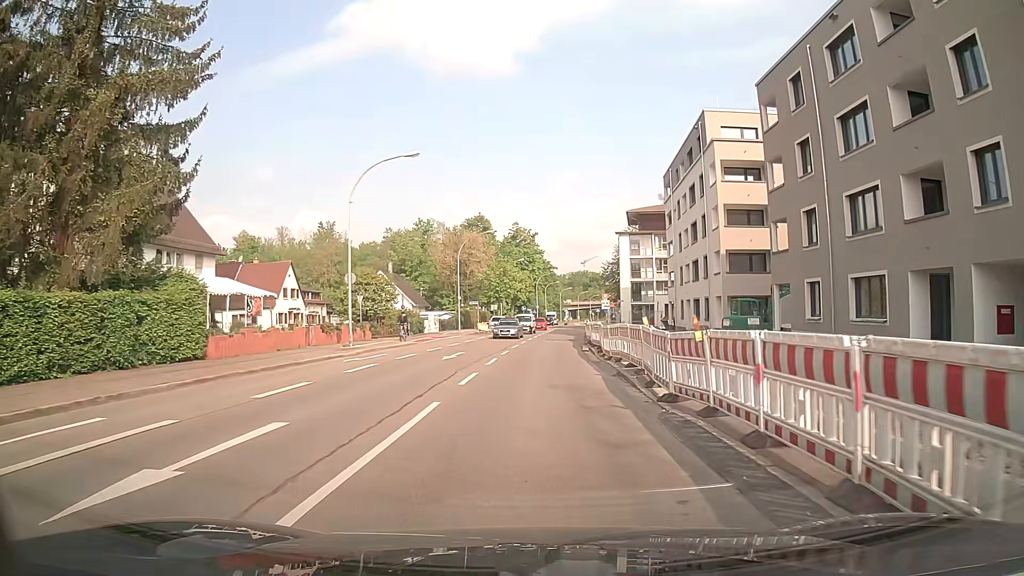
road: secondary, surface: asphalt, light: Day
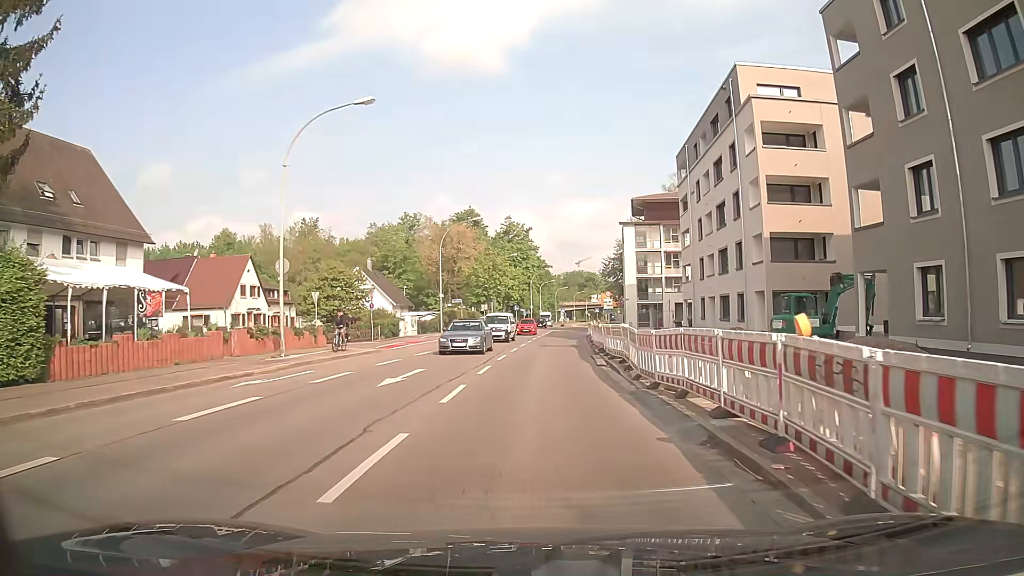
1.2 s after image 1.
(0.0, +9.0) m; +1°
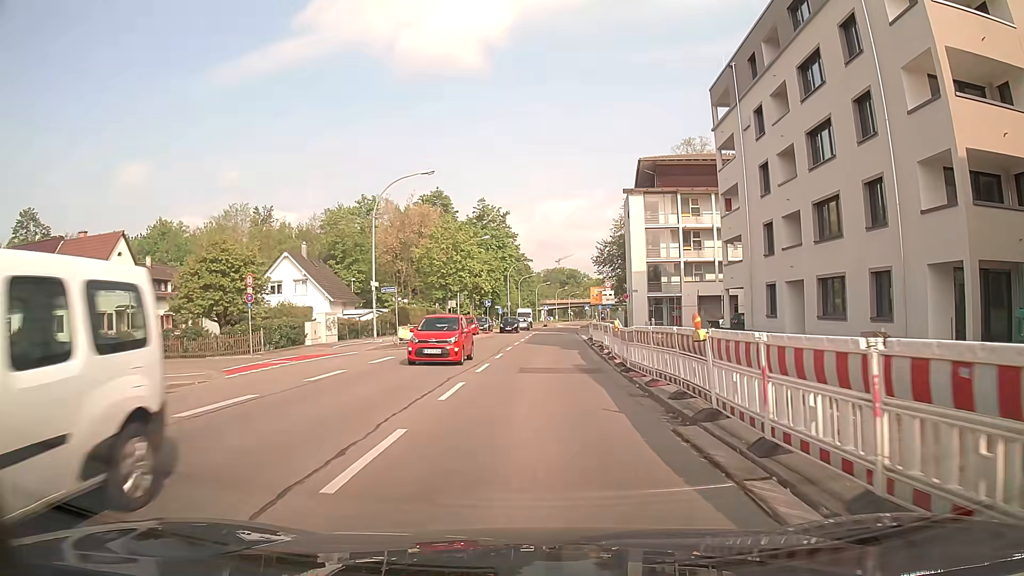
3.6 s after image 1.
(+0.1, +18.0) m; +1°
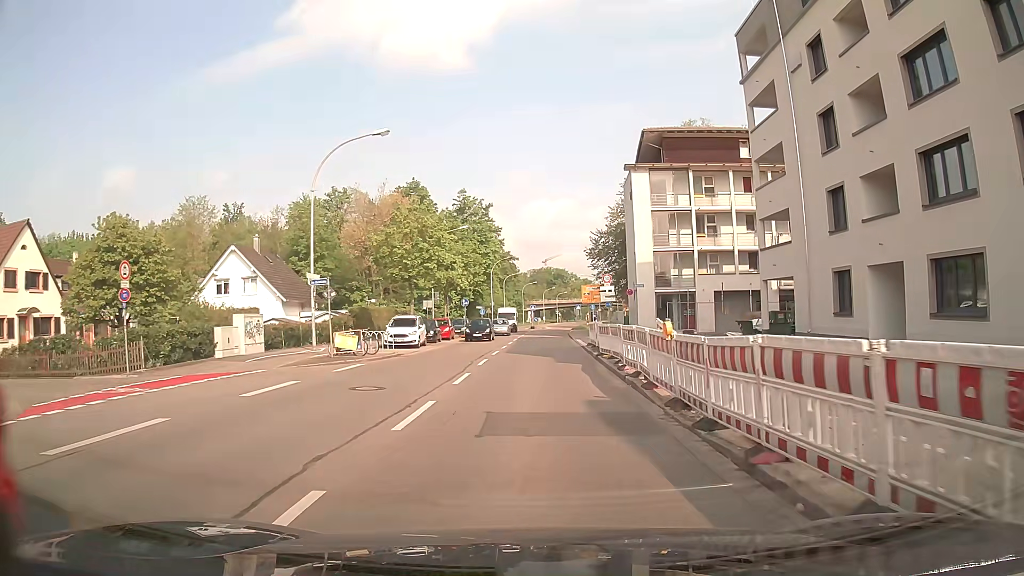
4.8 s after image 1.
(+0.1, +9.0) m; +1°
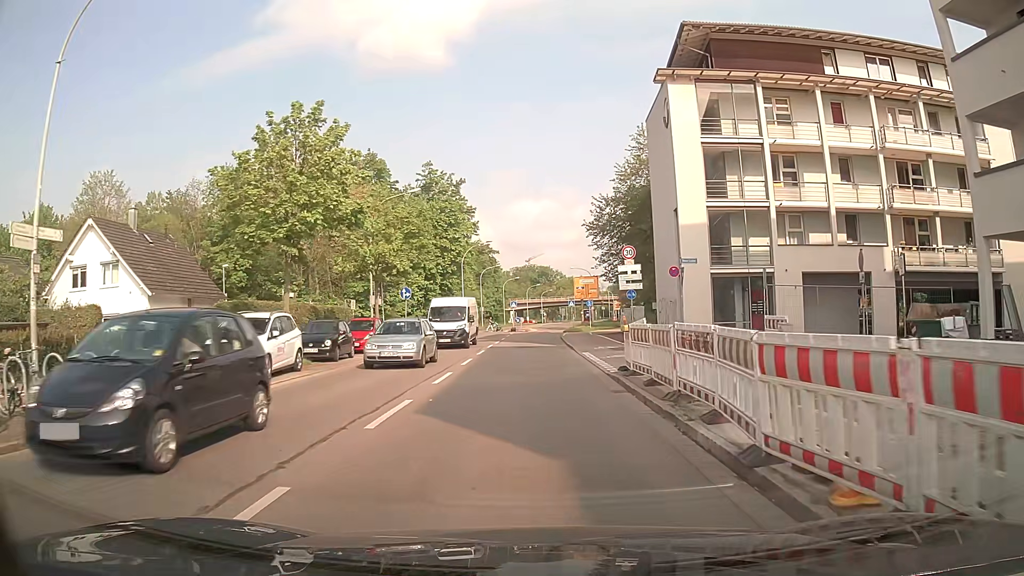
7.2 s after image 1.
(+0.5, +18.0) m; +1°
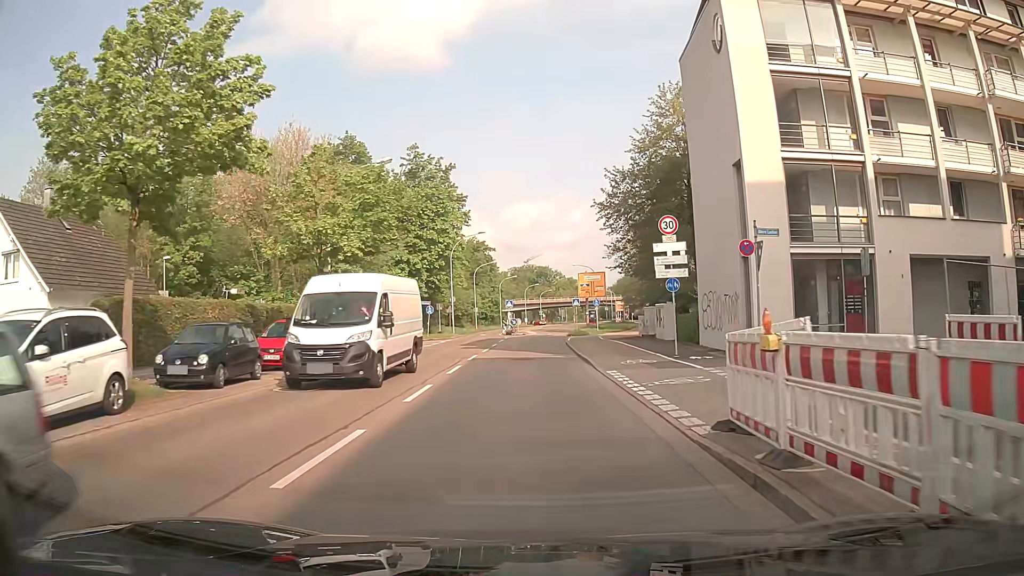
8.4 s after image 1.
(+0.1, +9.0) m; +1°
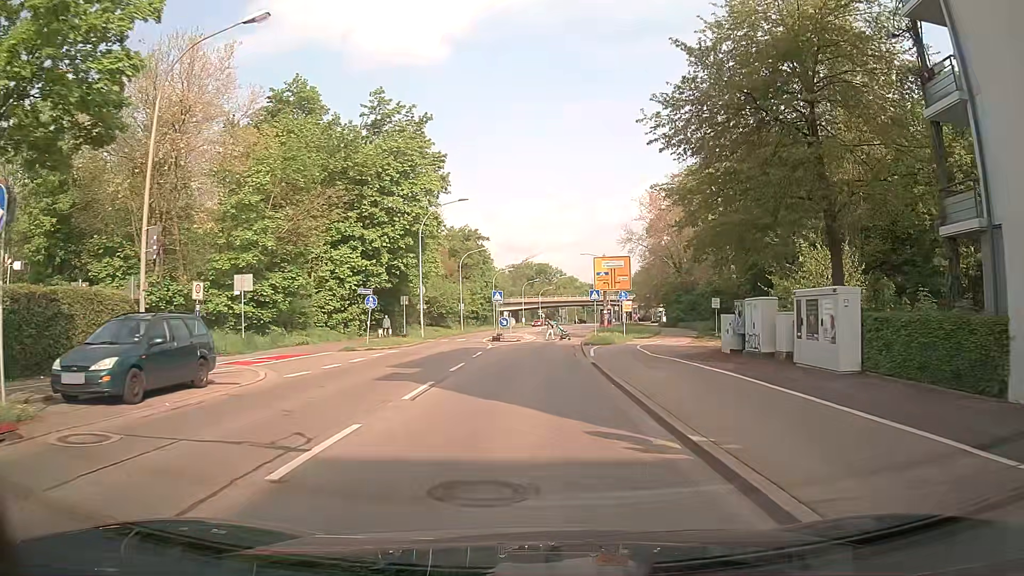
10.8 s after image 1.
(+0.1, +18.0) m; +1°
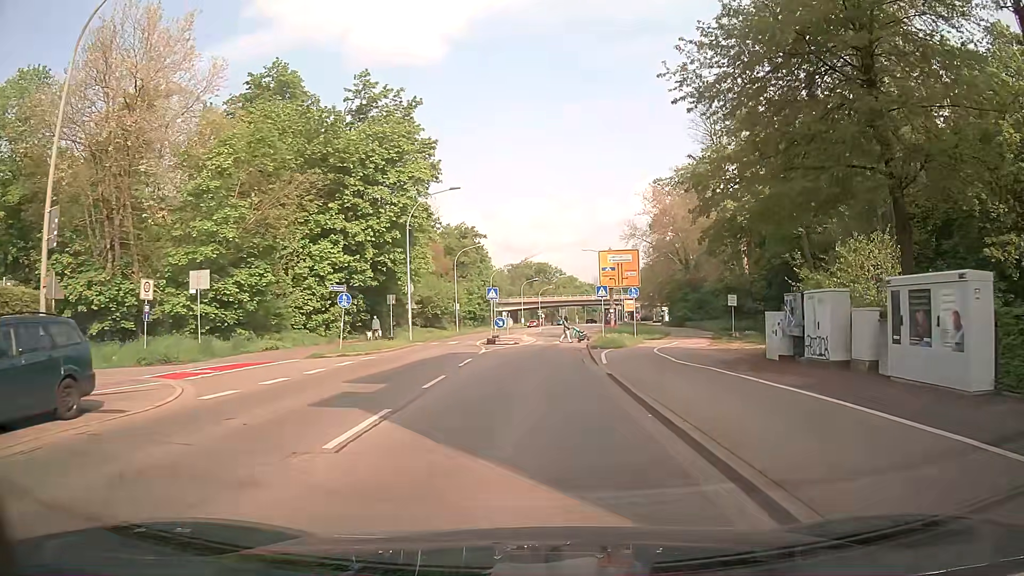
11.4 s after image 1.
(0.0, +4.5) m; -1°
